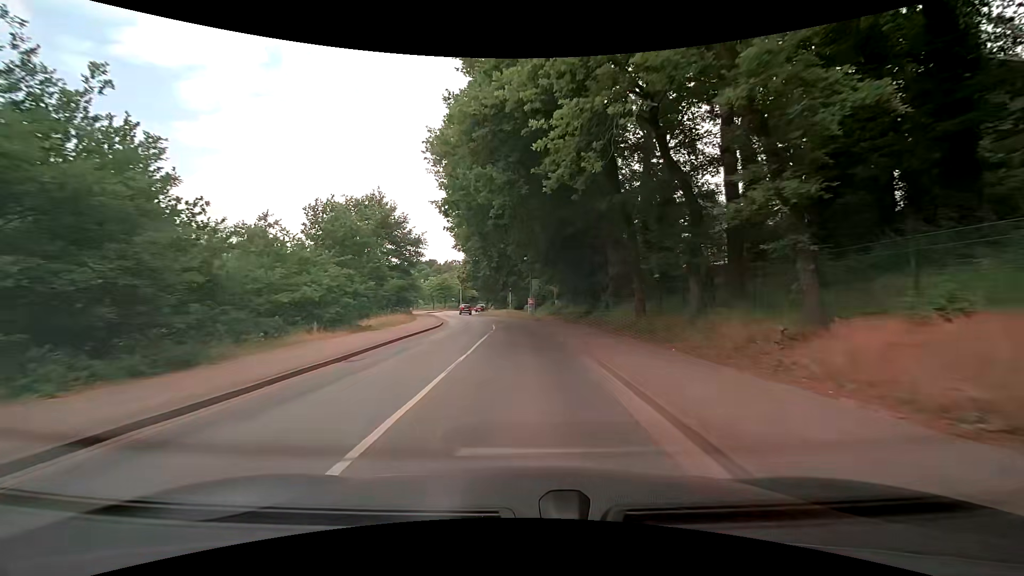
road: tertiary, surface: asphalt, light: Day
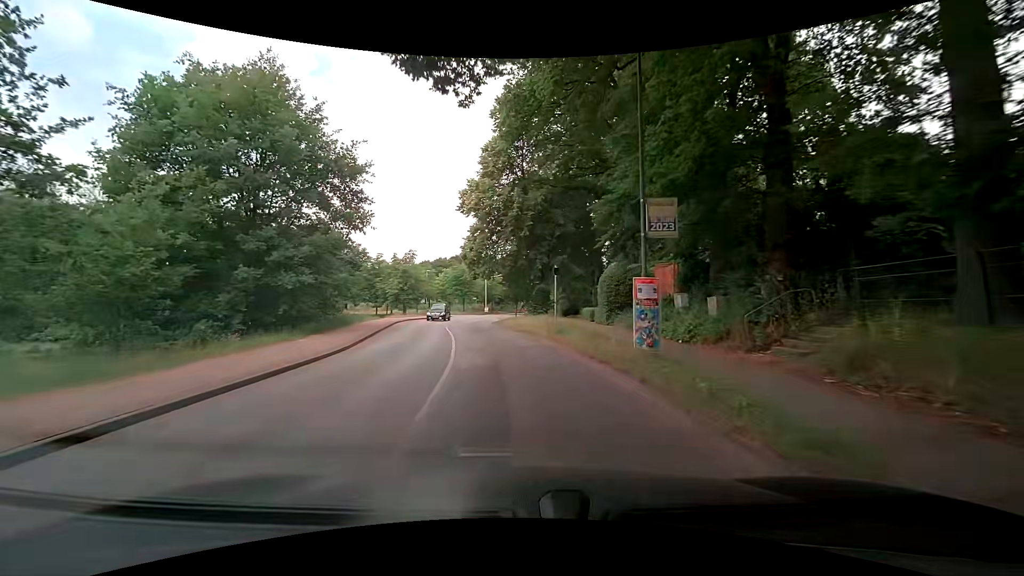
(-0.8, +34.8) m; -5°
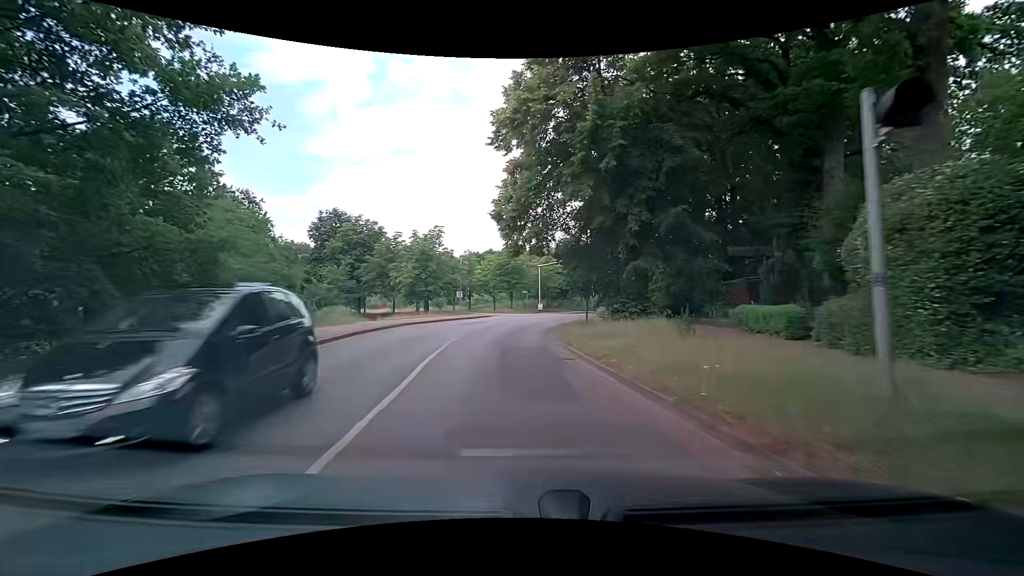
(-0.9, +19.5) m; -6°
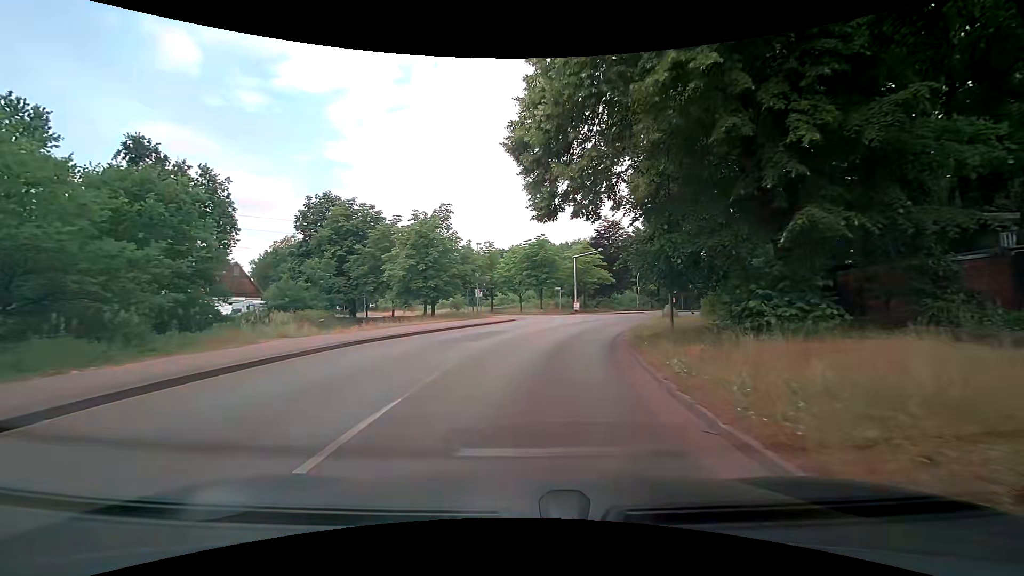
(-0.2, +11.8) m; -3°
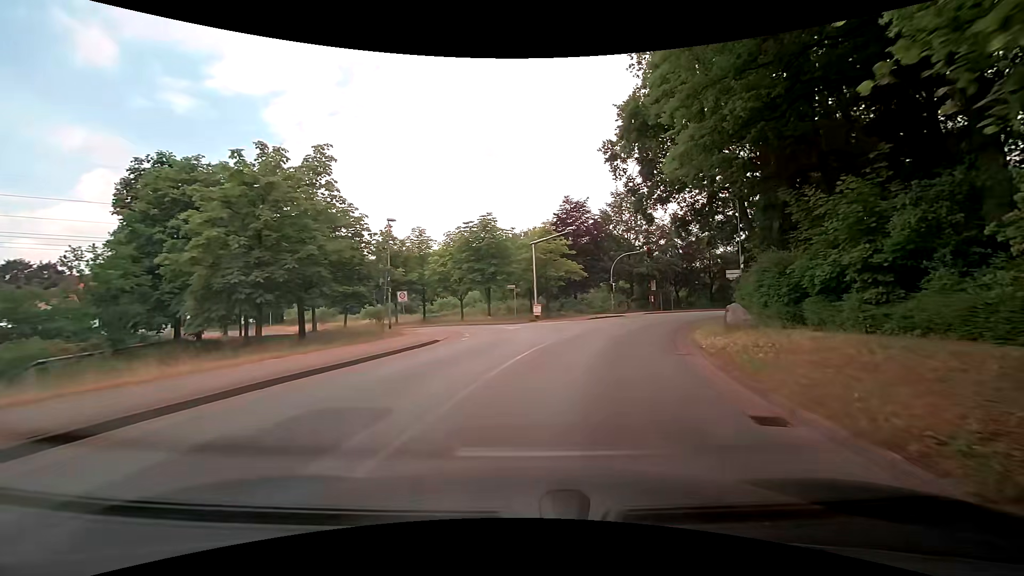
(+0.3, +15.5) m; +4°
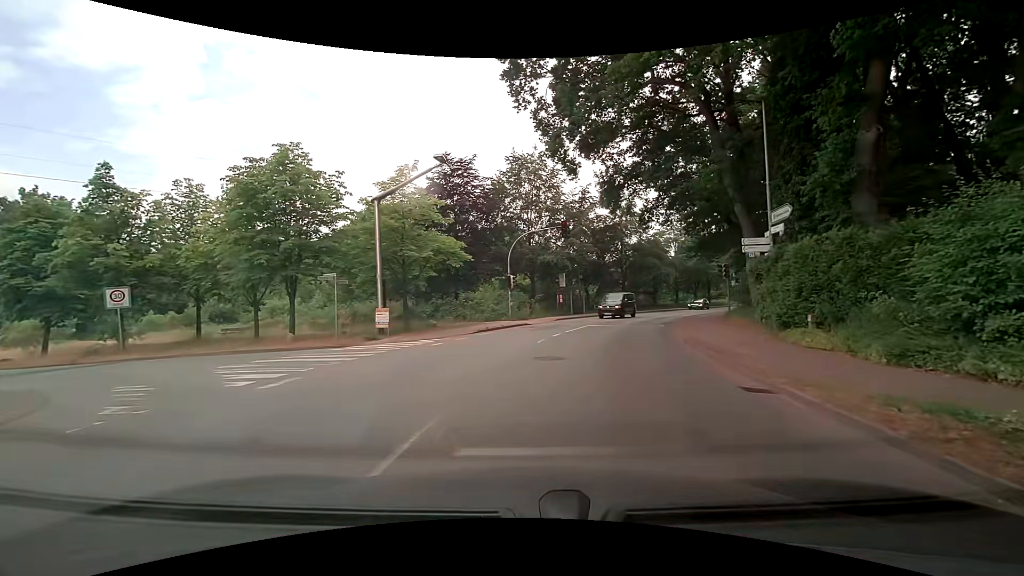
(+2.1, +17.0) m; +15°
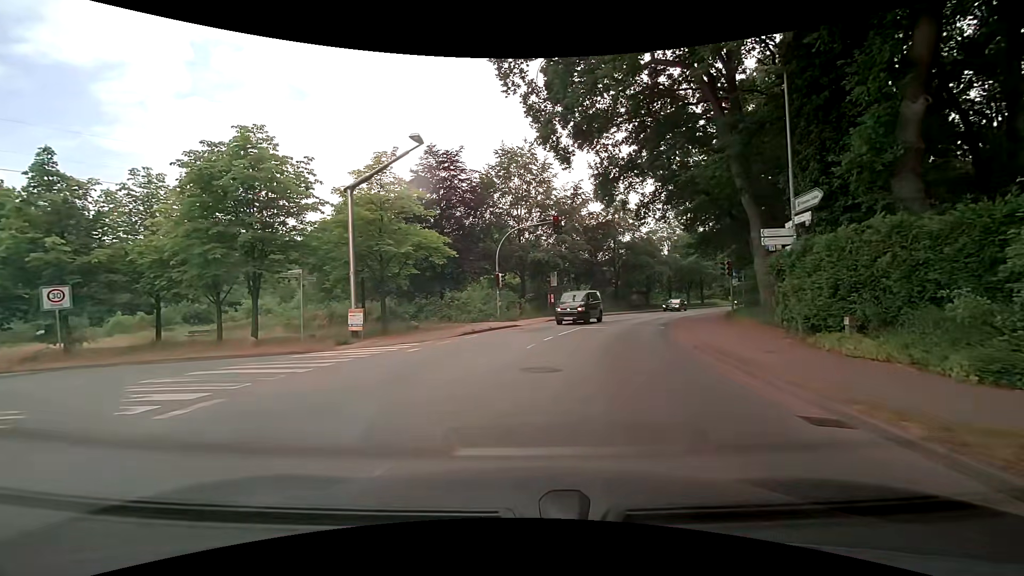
(0.0, +2.0) m; -1°
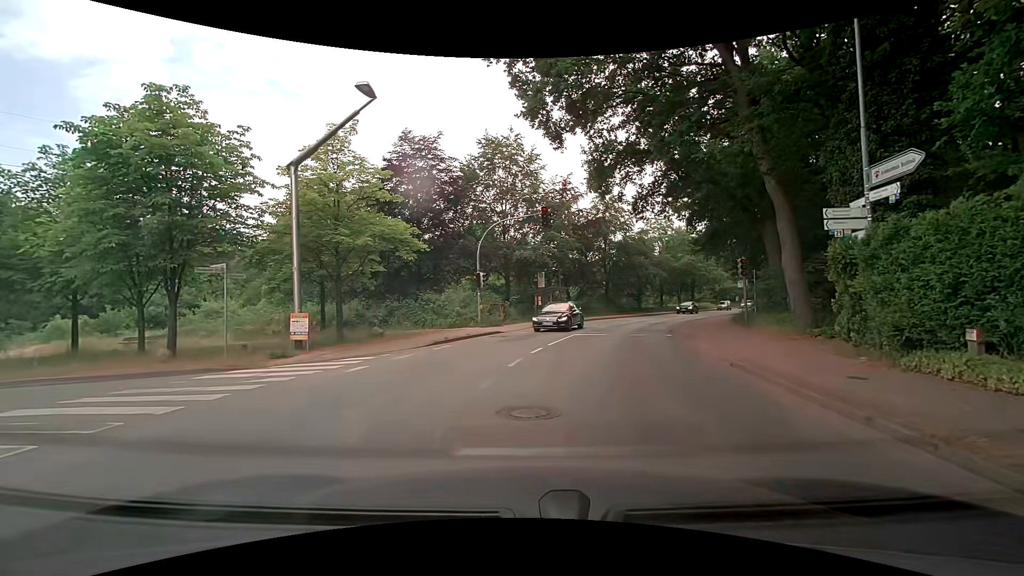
(0.0, +3.5) m; 0°
